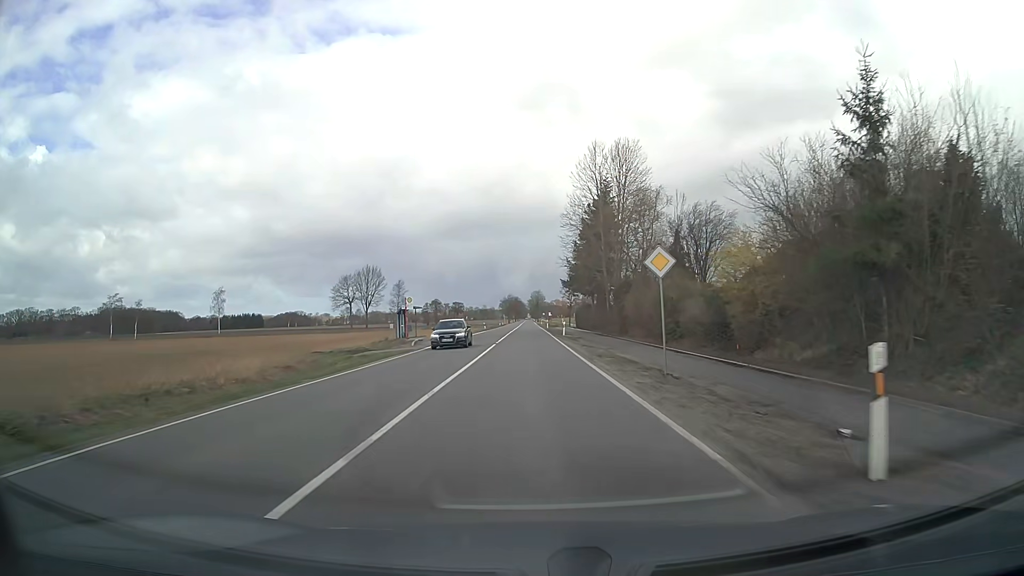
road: secondary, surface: asphalt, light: Day
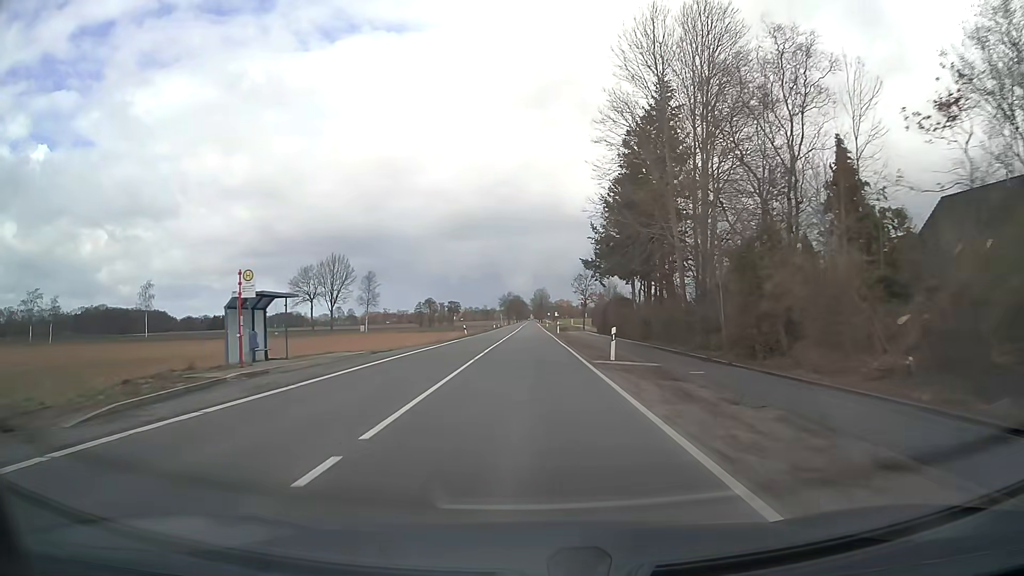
(0.0, +32.2) m; 0°
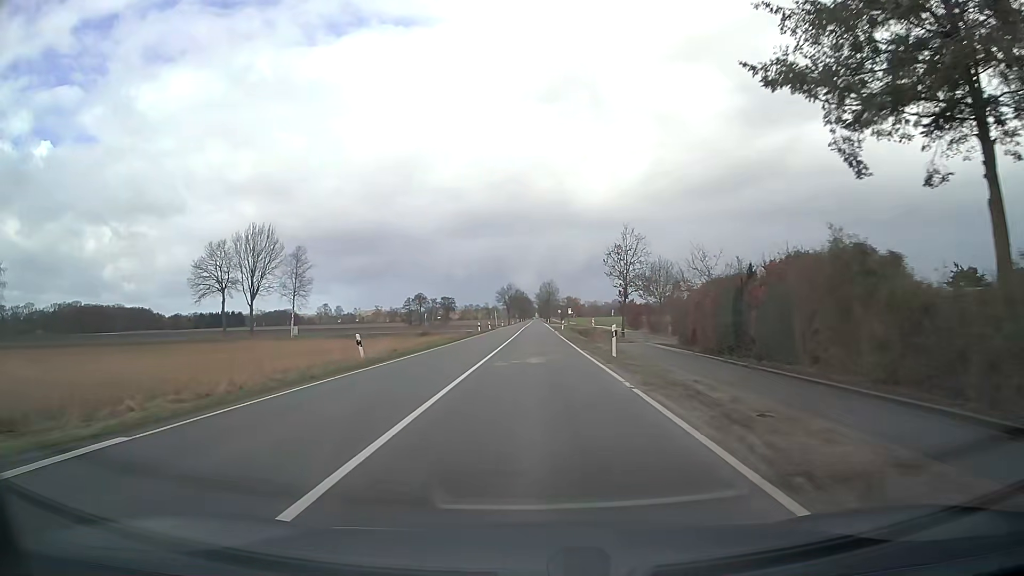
(-0.2, +42.9) m; -1°
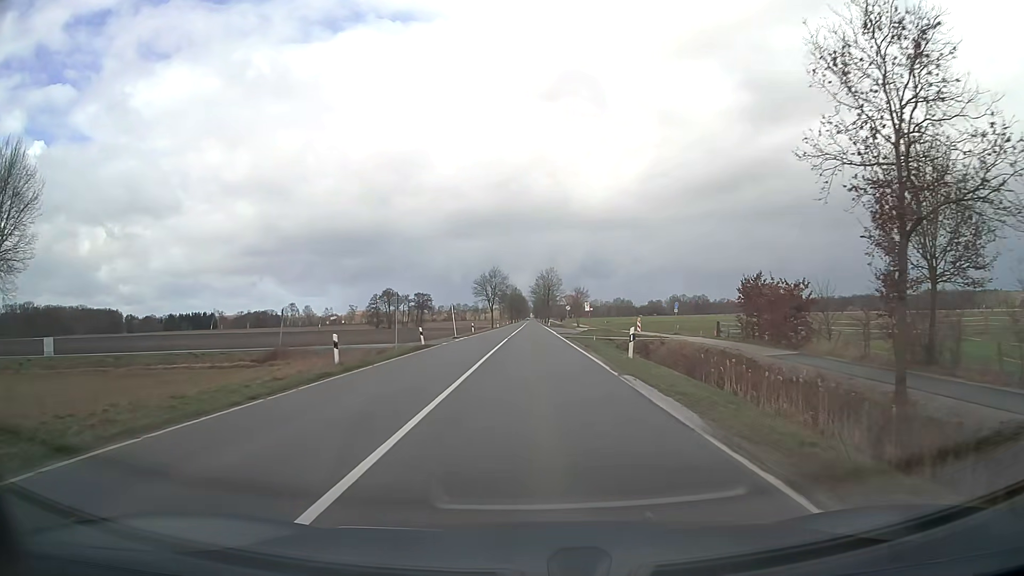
(+0.4, +53.8) m; +1°
(0, +10) (0, +20) (0, +30) (0, +40) (0, +50) (0, +60) (0, +70) (0, +80) (0, +90) (0, +100) m
